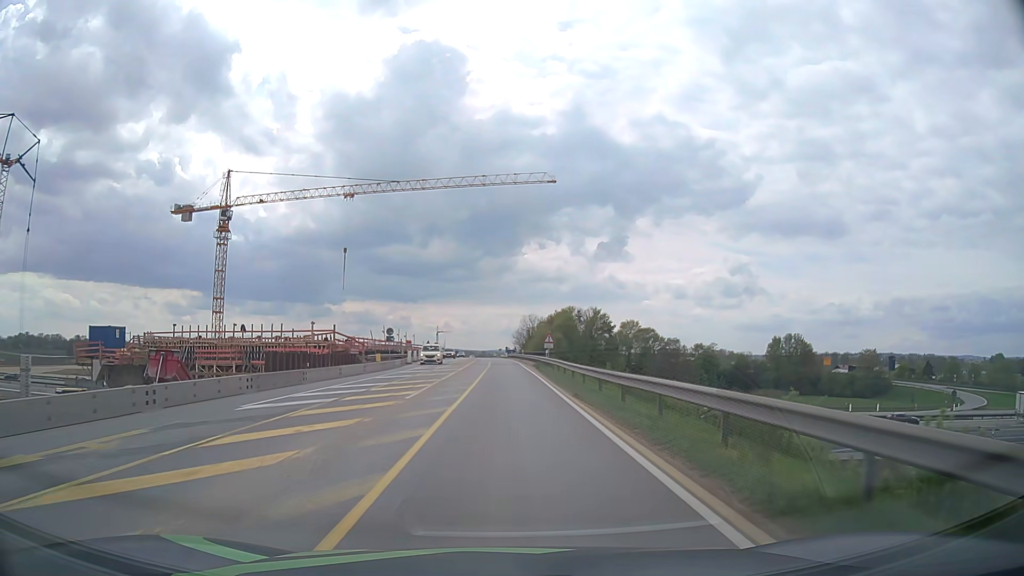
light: Day
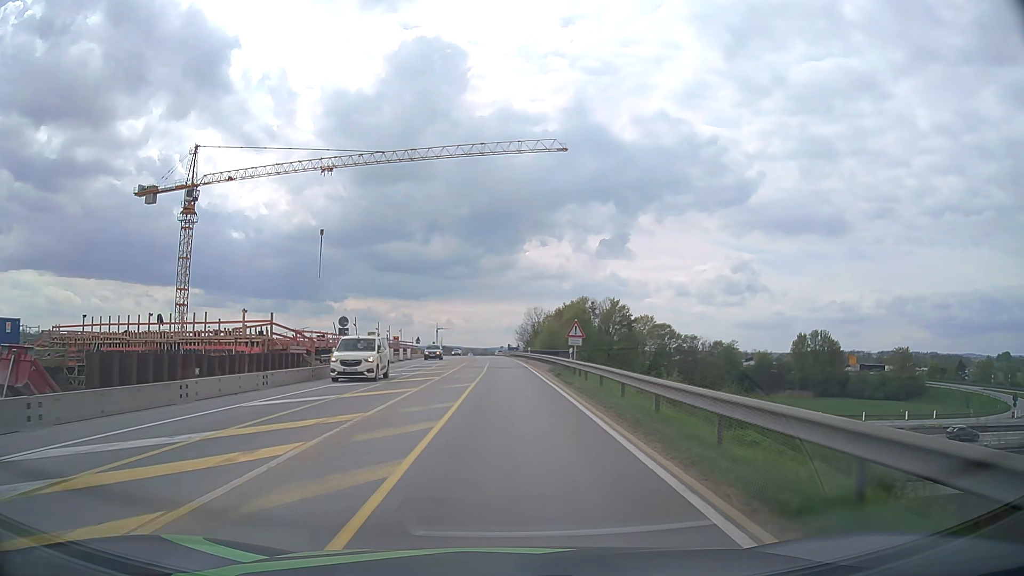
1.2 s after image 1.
(0.0, +16.1) m; 0°
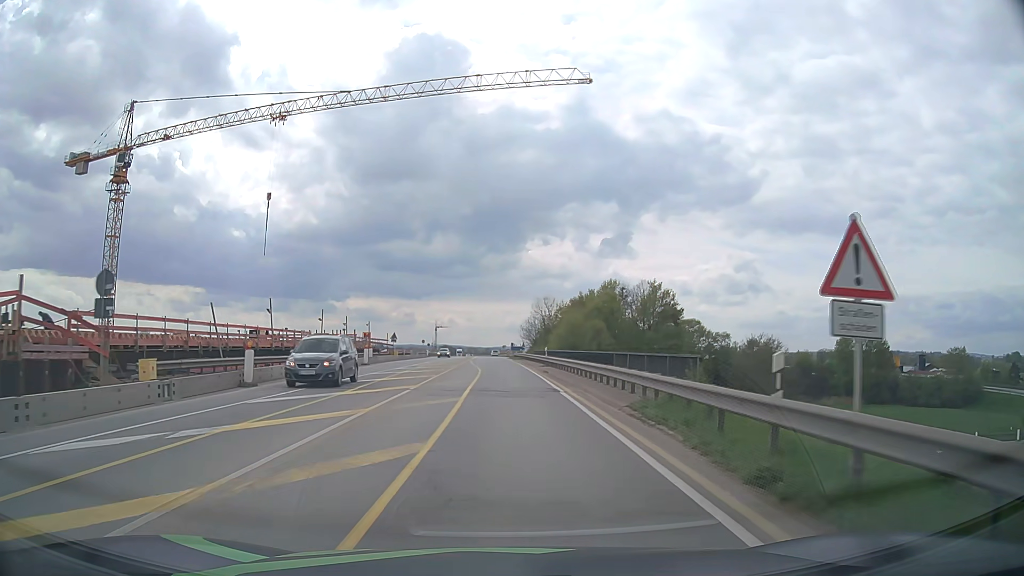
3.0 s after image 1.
(-0.1, +24.0) m; 0°
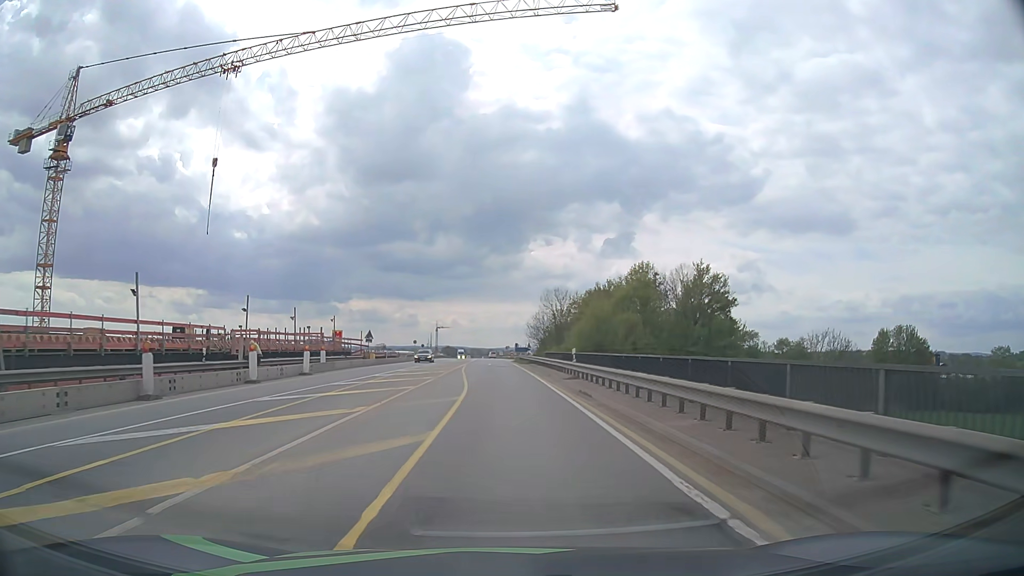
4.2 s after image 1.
(0.0, +15.8) m; 0°
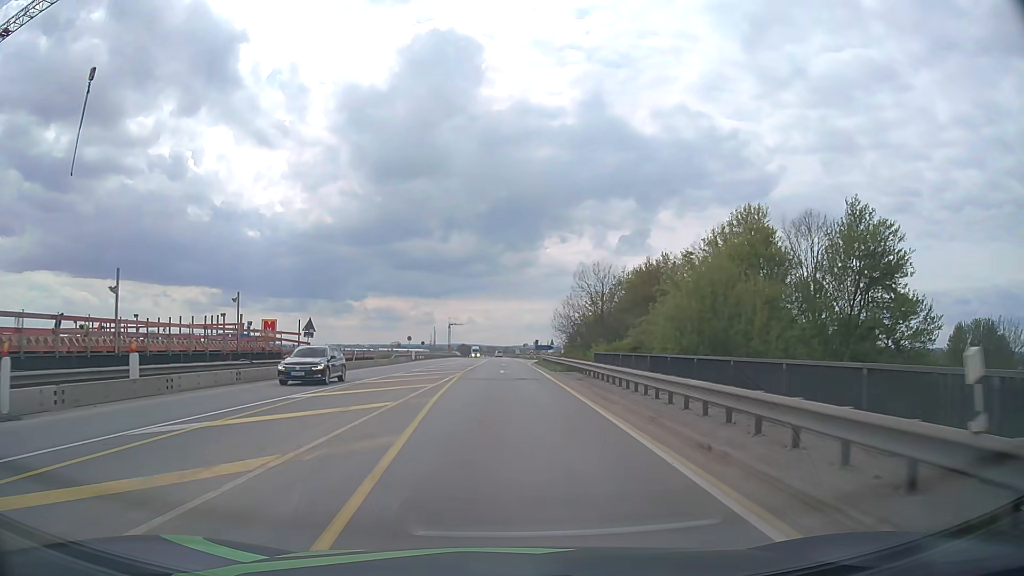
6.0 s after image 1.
(-0.3, +23.4) m; -1°
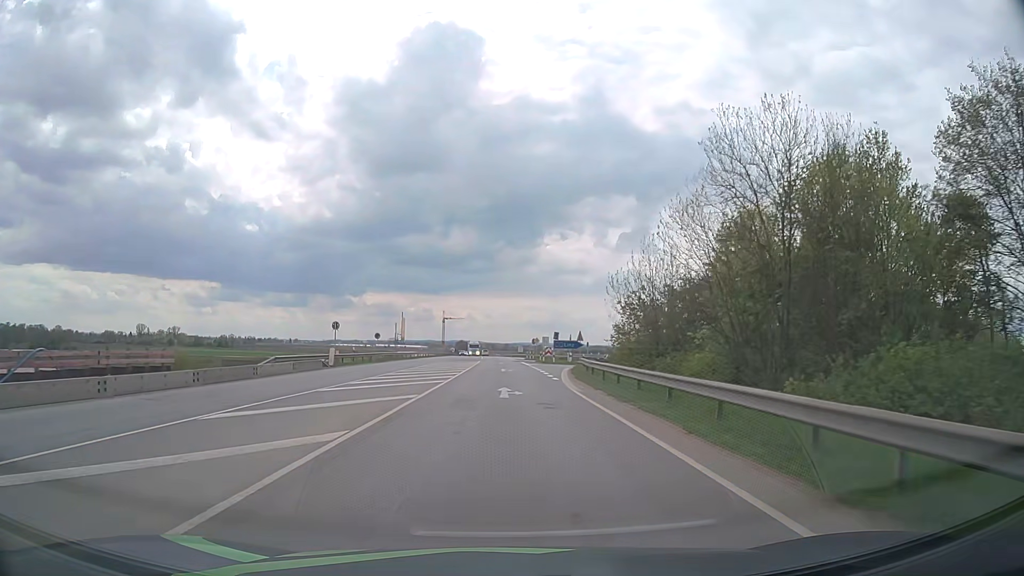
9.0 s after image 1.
(-0.2, +39.3) m; 0°
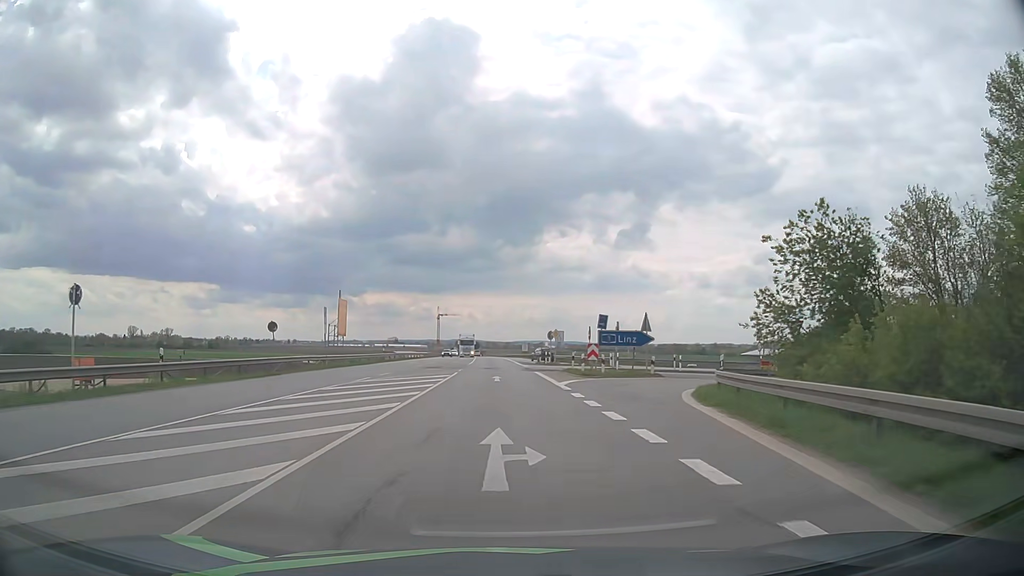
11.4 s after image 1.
(+0.2, +32.1) m; 0°
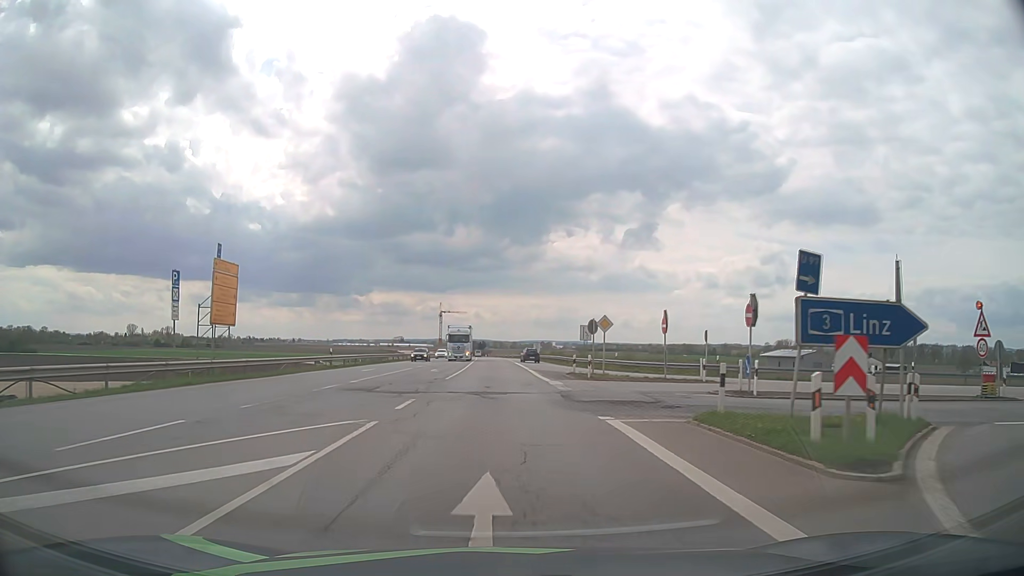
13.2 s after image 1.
(0.0, +24.1) m; 0°
(0, +10) (0, +20) (0, +30) (0, +40) (0, +50) (-1, +60) (-1, +70) (-1, +80) (-1, +90) (-2, +100) m
